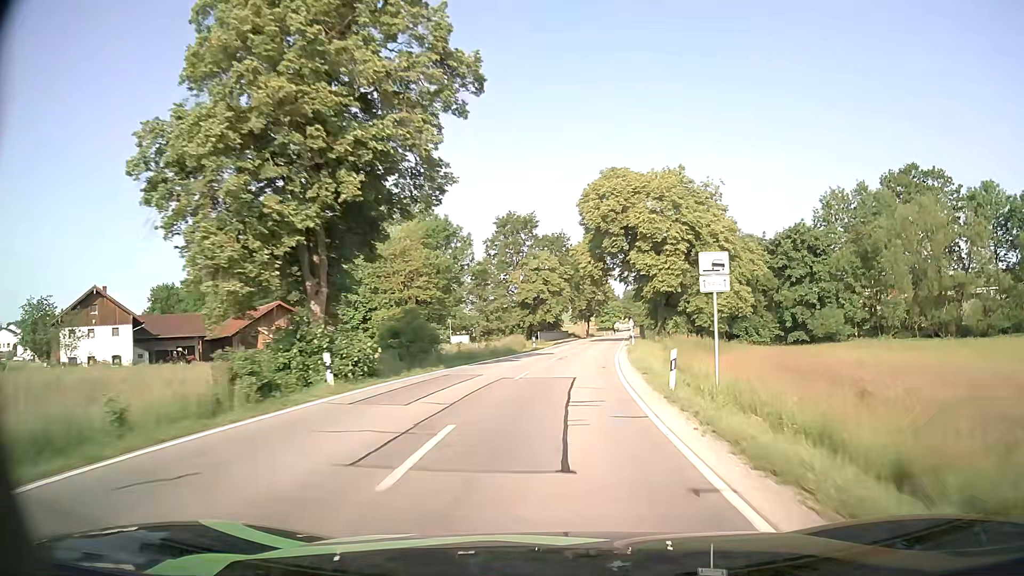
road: secondary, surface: asphalt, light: Day
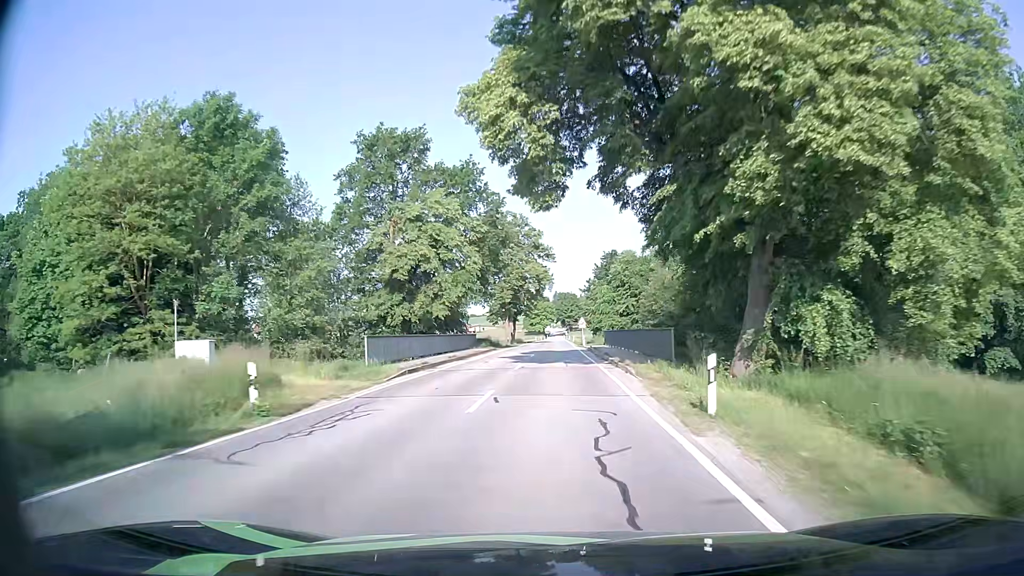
(+2.8, +41.6) m; +6°
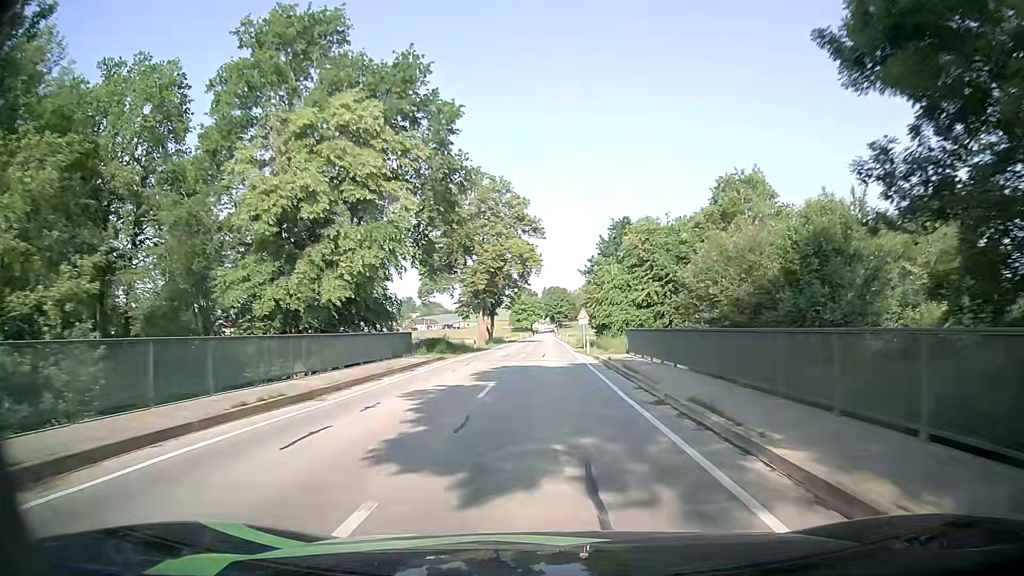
(+0.1, +21.5) m; 0°
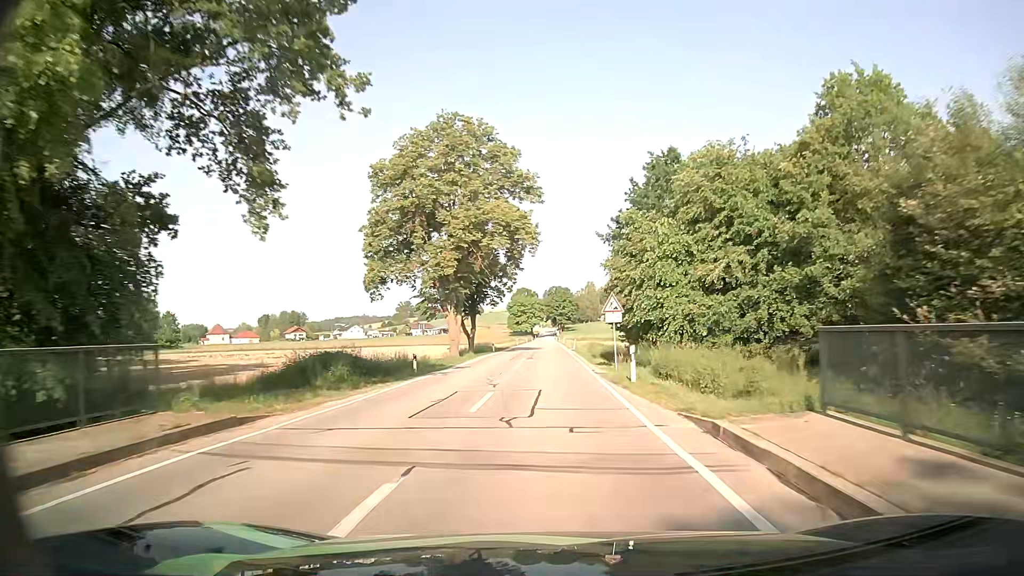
(+0.4, +21.7) m; +1°
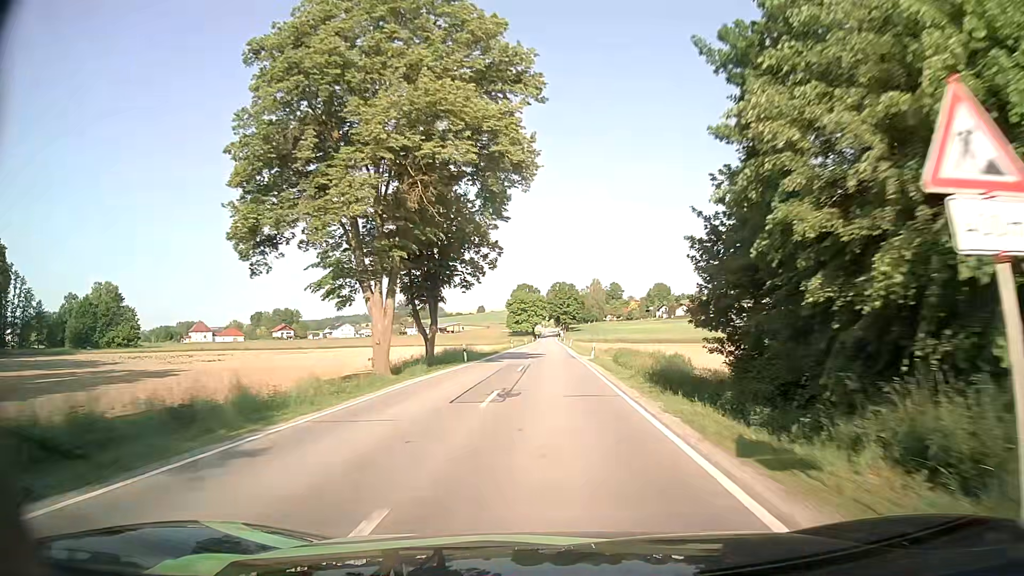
(-0.3, +22.5) m; -1°
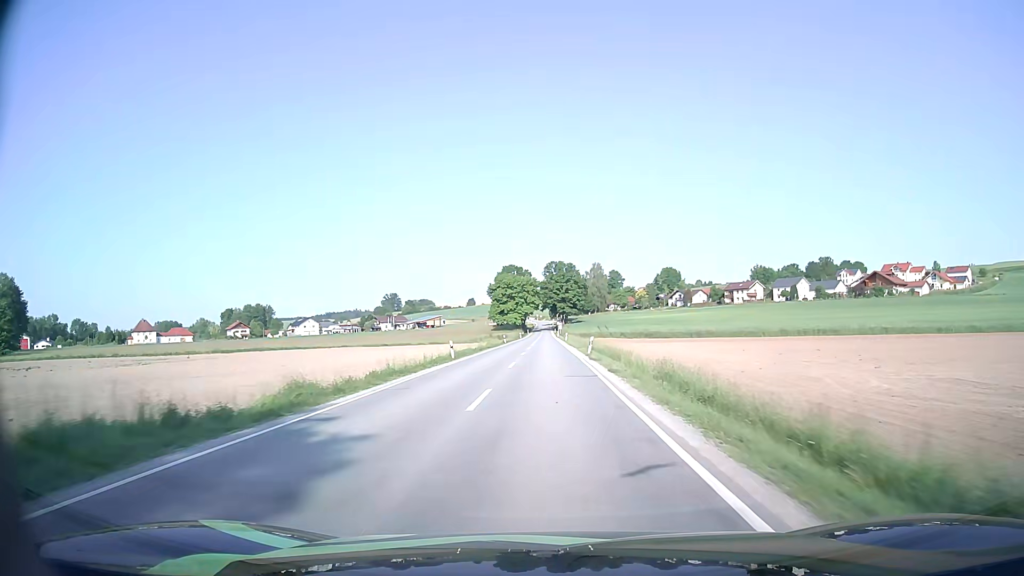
(+0.1, +49.6) m; 0°
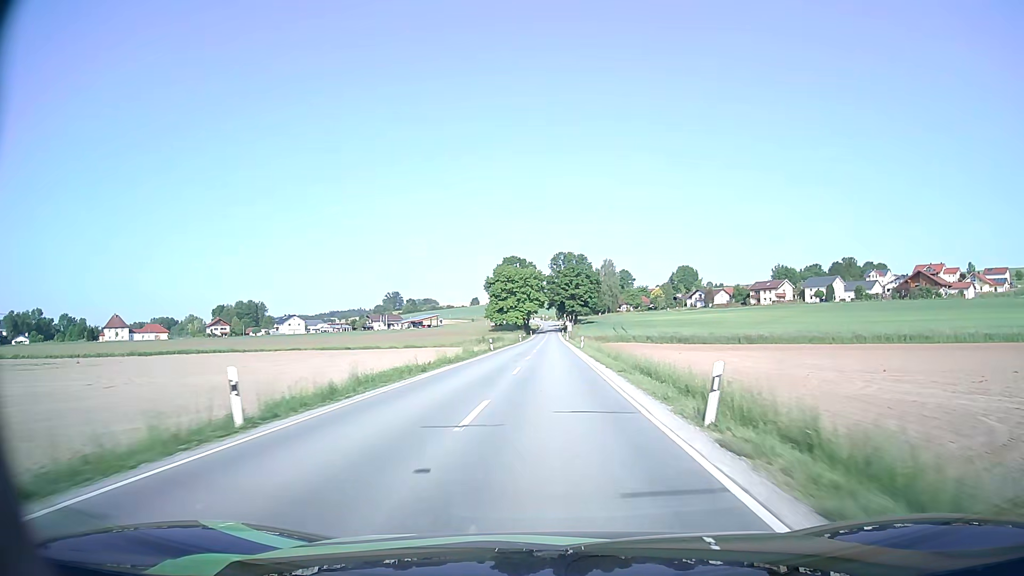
(-0.2, +26.4) m; -1°
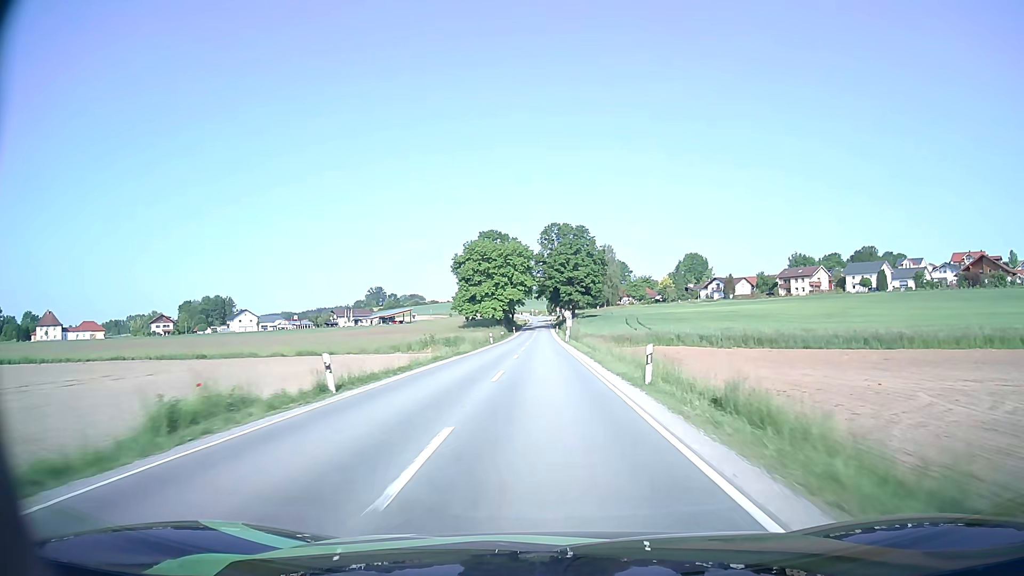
(+0.3, +40.1) m; +1°
(0, +10) (0, +20) (0, +30) (0, +40) (0, +50) (-1, +60) (-1, +70) (-1, +80) (-1, +90) (-1, +100) m
